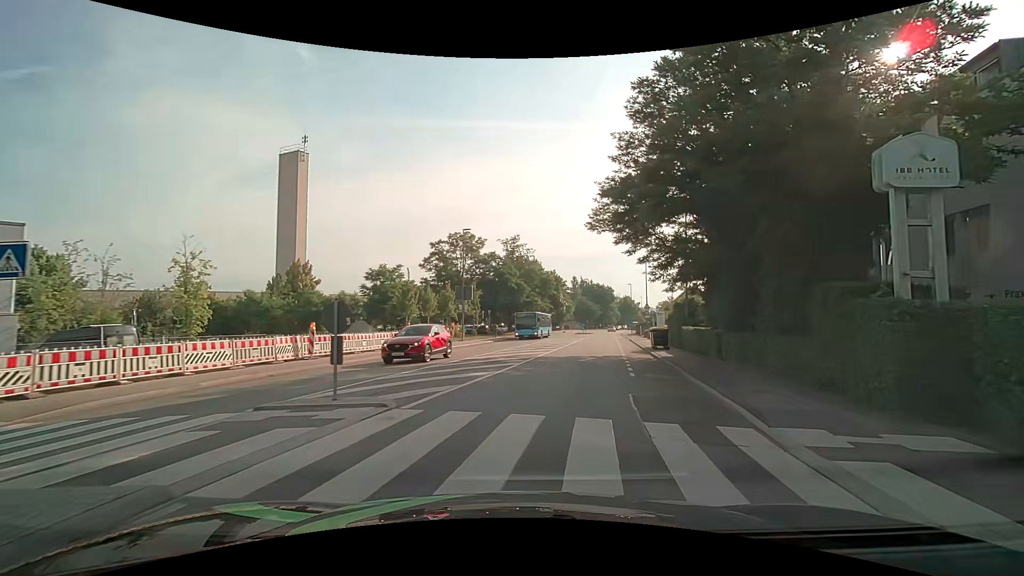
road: tertiary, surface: asphalt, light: Day
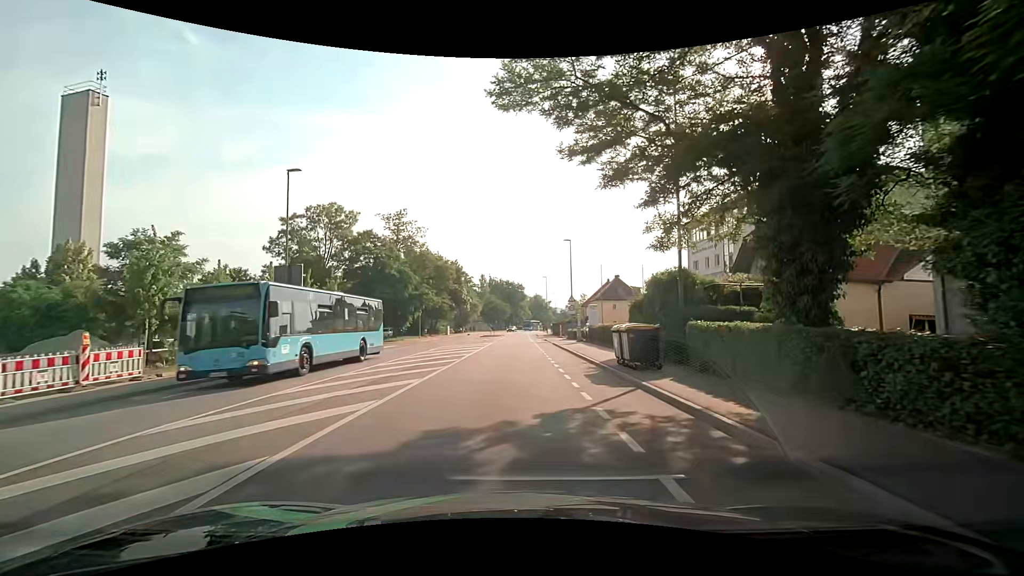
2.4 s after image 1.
(+1.9, +17.3) m; +8°
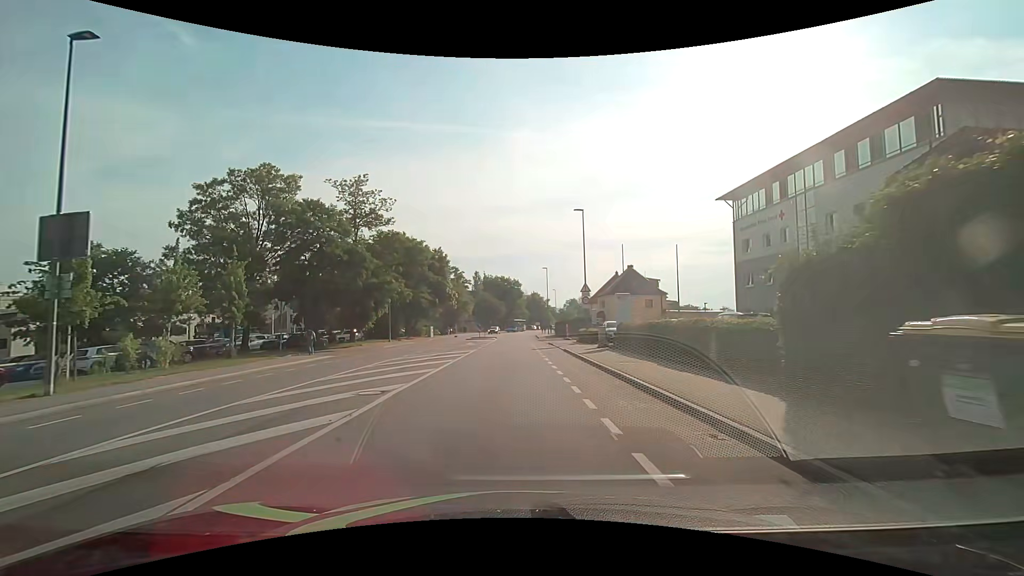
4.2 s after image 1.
(+0.3, +13.3) m; +1°
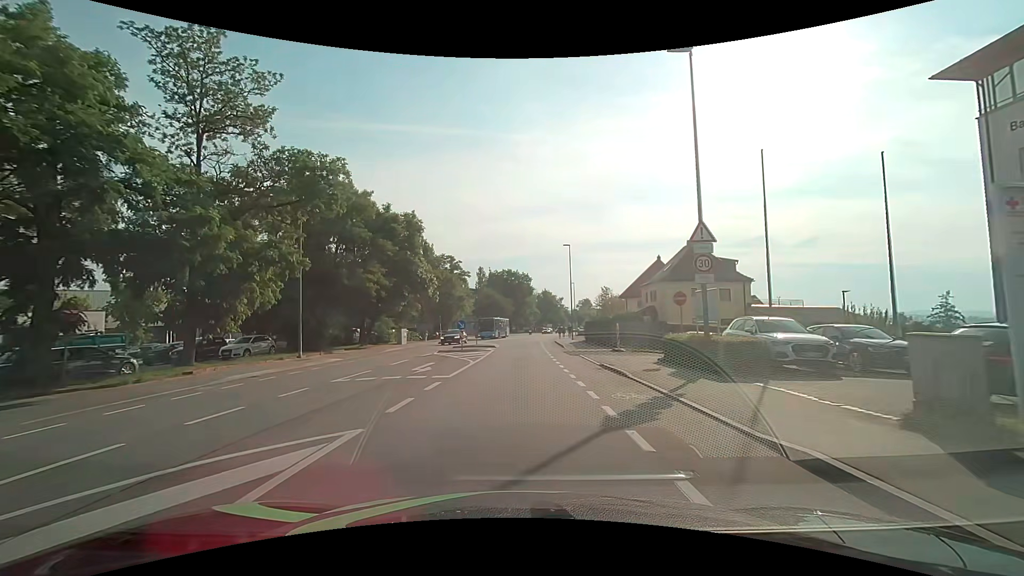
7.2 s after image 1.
(-0.1, +22.9) m; -1°
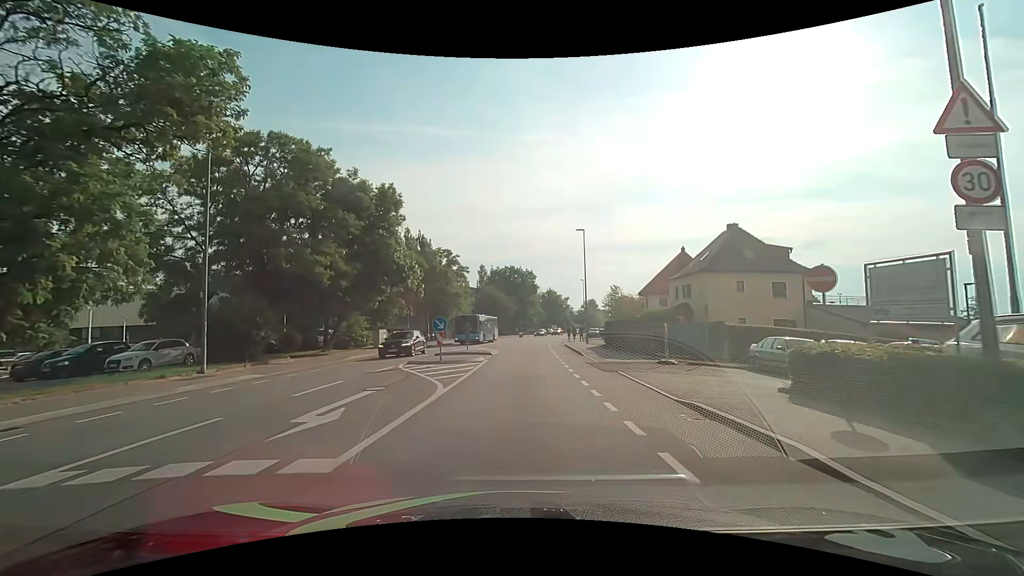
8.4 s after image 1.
(0.0, +9.0) m; -1°
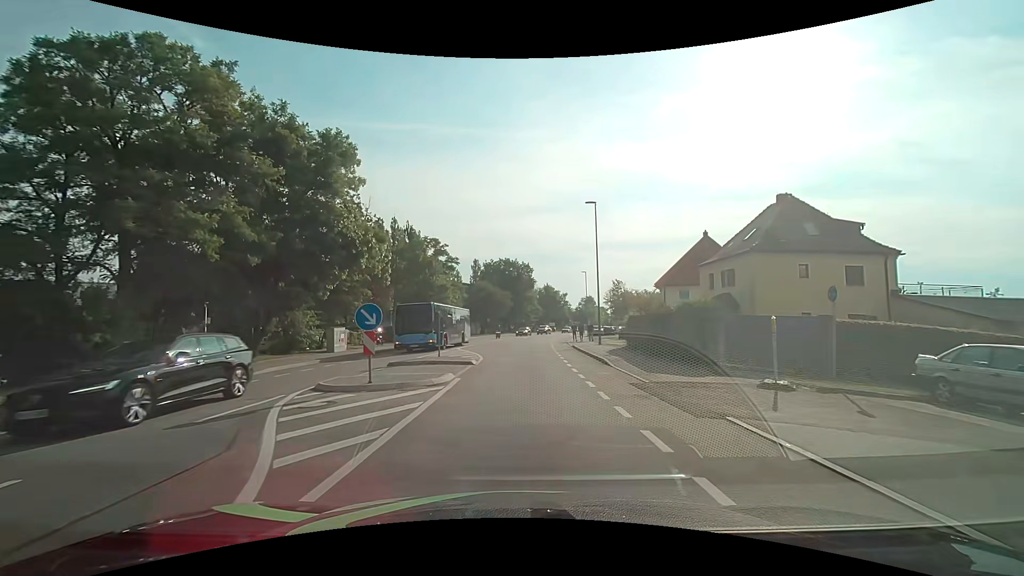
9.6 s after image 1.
(+0.1, +9.0) m; +1°
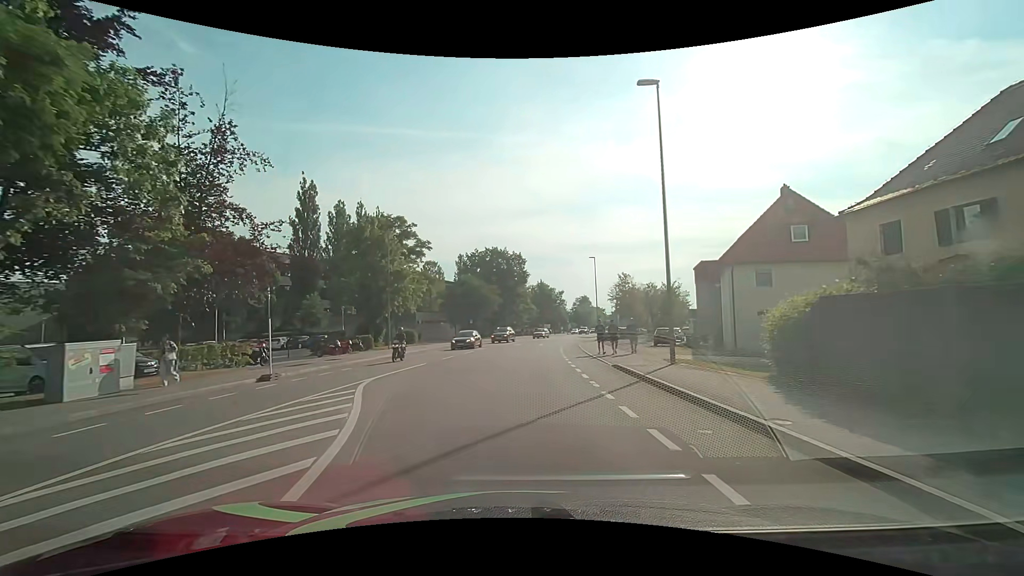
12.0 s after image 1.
(+0.2, +18.1) m; +2°
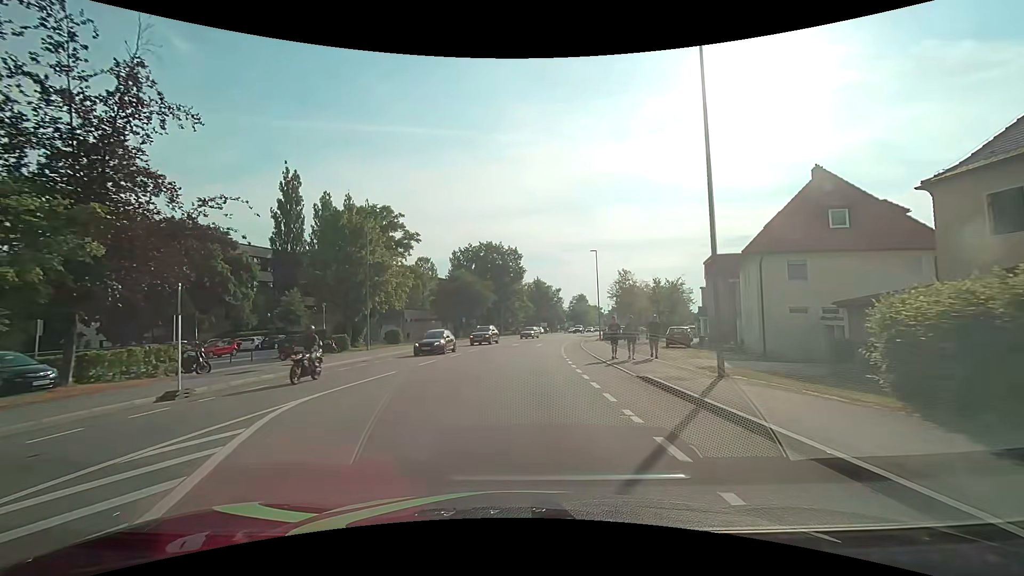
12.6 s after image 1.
(0.0, +4.5) m; 0°
(0, +10) (0, +20) (+1, +30) (+2, +40) (+3, +50) (+4, +60) (+6, +70) (+8, +79) (+11, +89) (+13, +99) m
